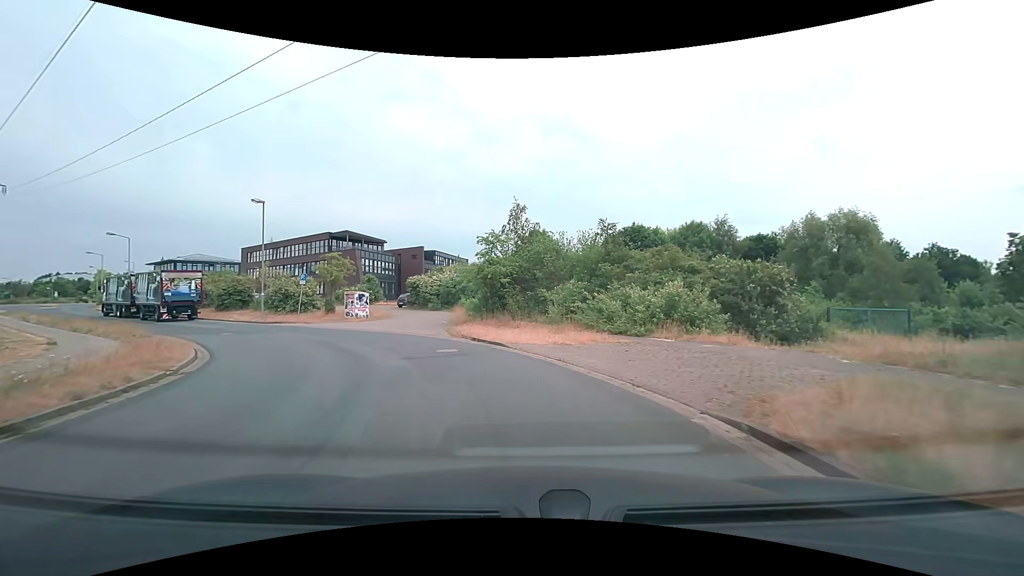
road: residential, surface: asphalt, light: Day
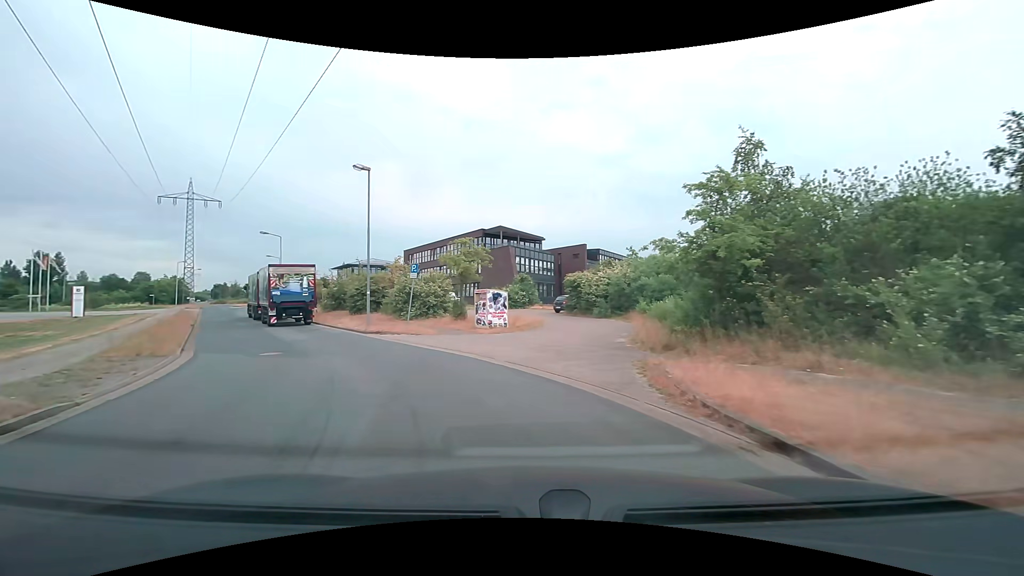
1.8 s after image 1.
(-1.7, +11.8) m; -18°
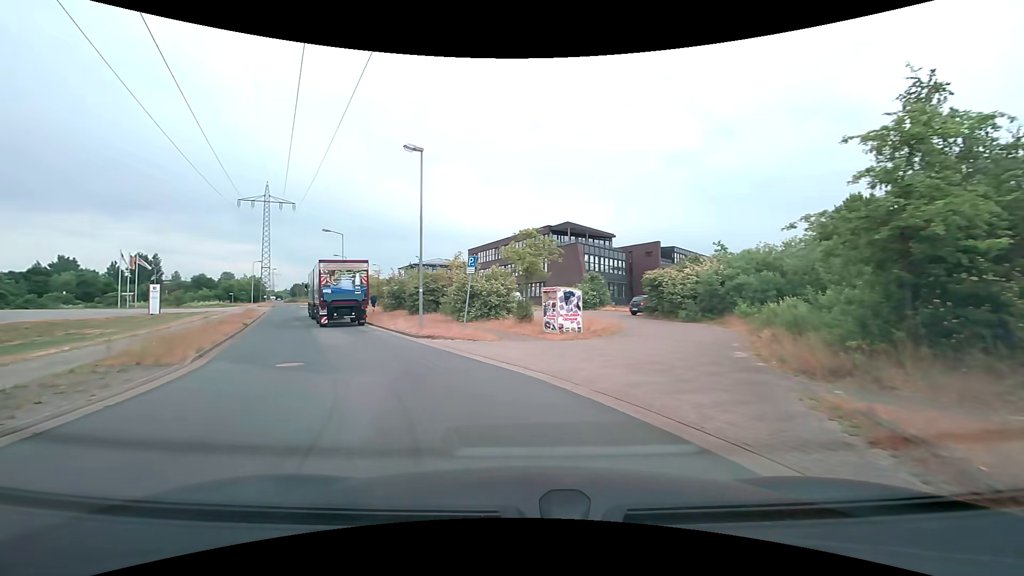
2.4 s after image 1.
(-0.2, +3.6) m; -8°
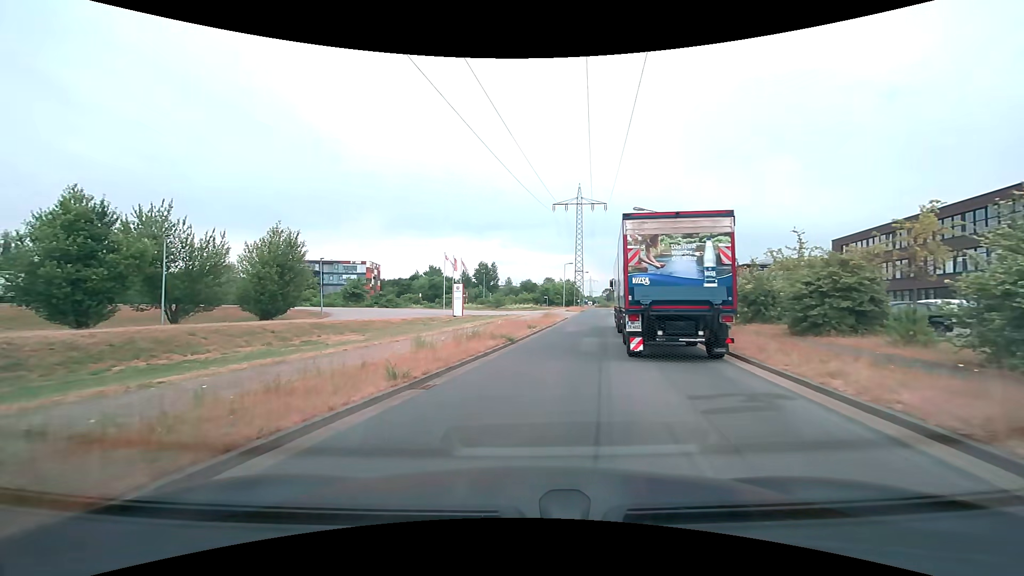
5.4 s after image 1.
(-4.8, +15.1) m; -35°
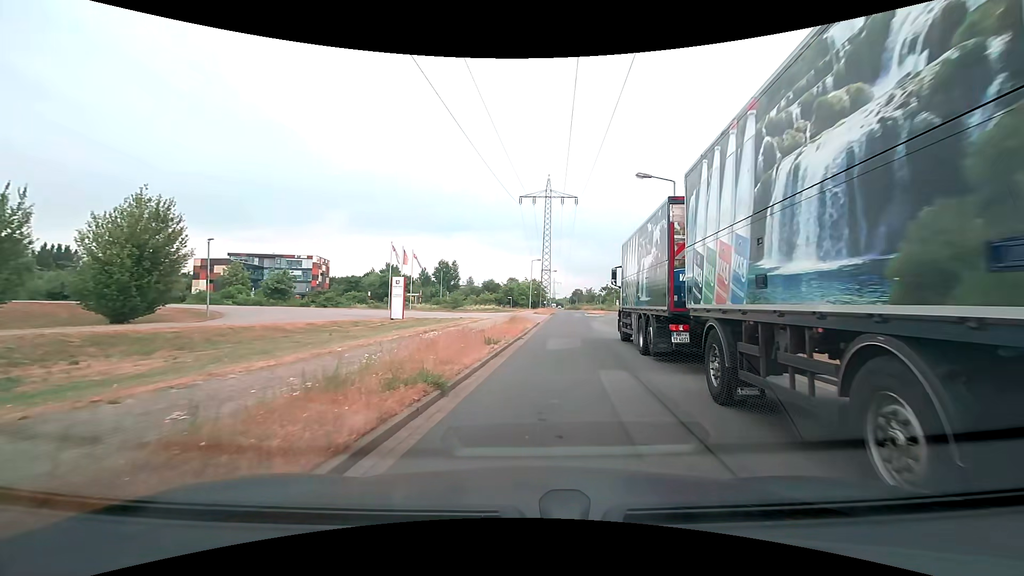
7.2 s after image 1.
(-0.1, +10.6) m; +3°
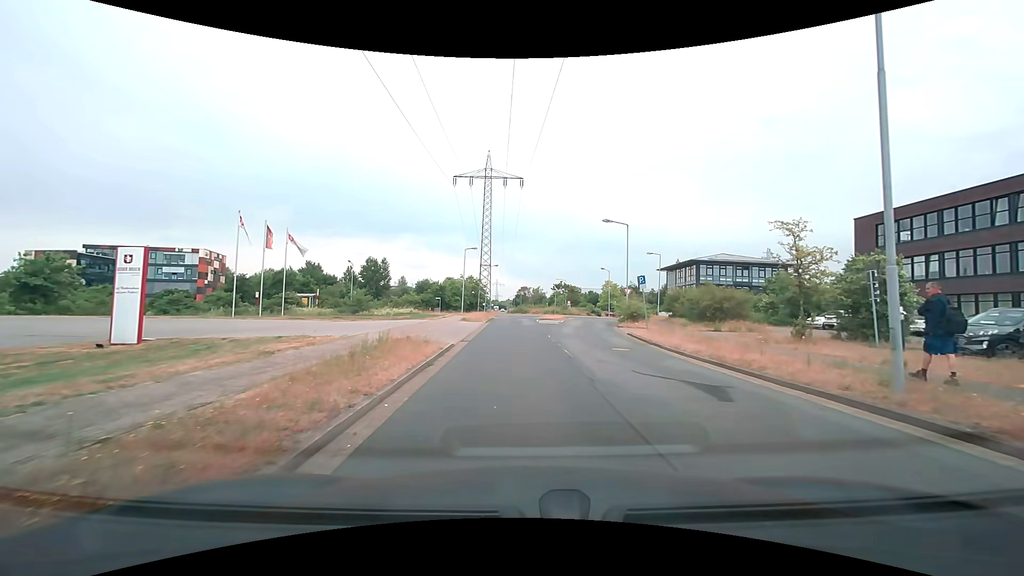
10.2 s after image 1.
(+1.5, +19.1) m; +6°
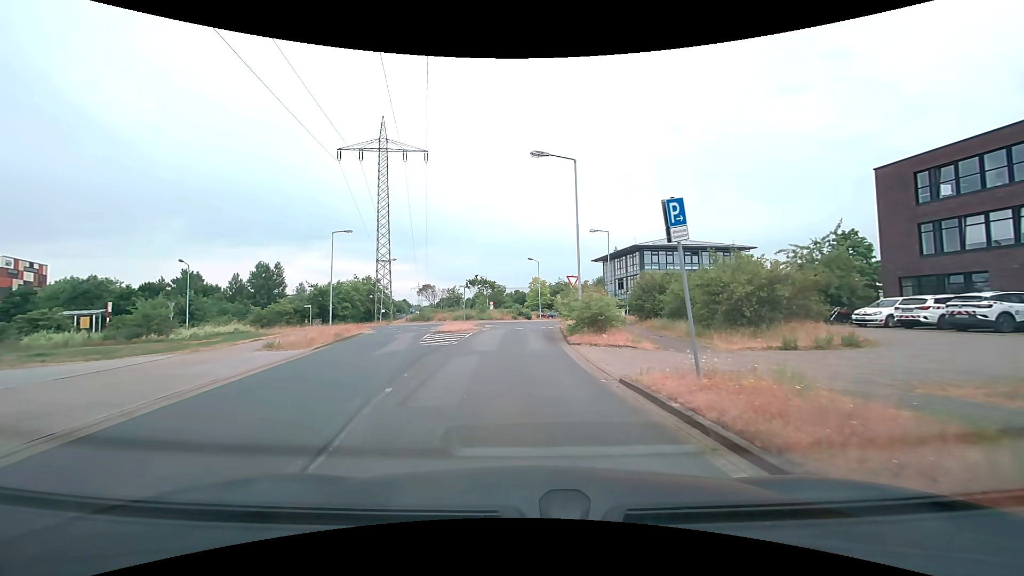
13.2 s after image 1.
(+2.3, +17.9) m; +9°
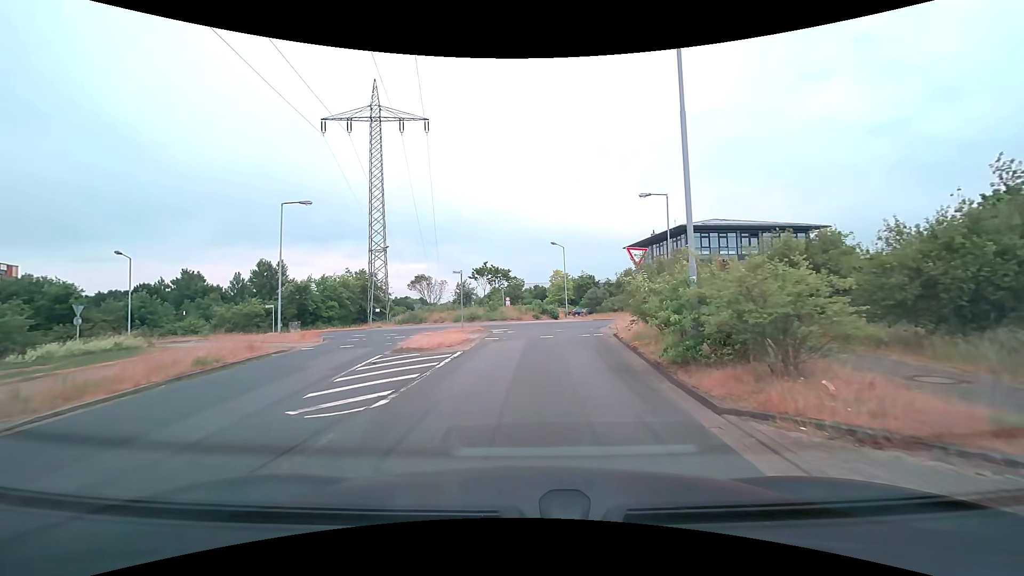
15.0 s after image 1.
(-0.4, +12.2) m; -3°
